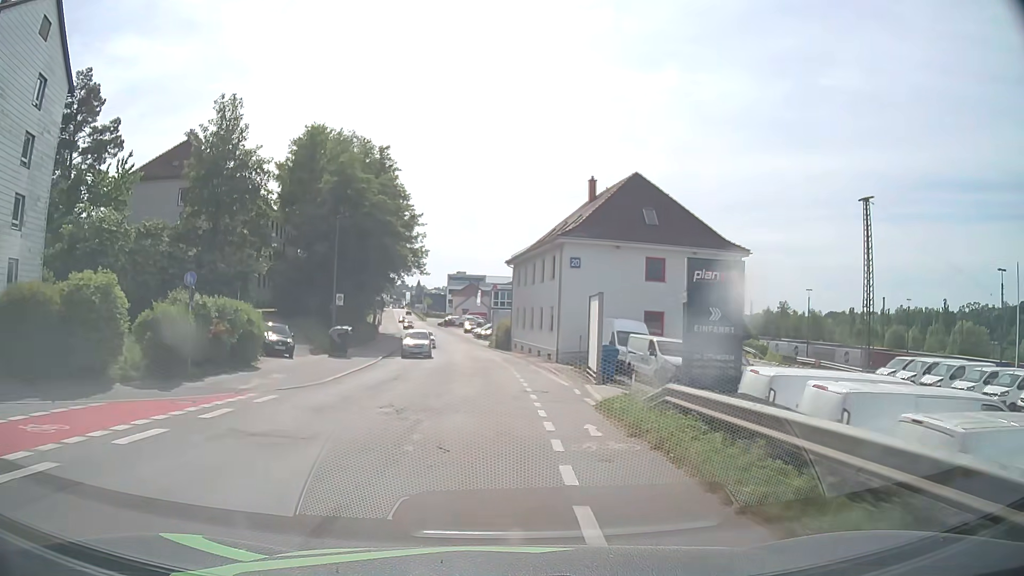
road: residential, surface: asphalt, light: Day
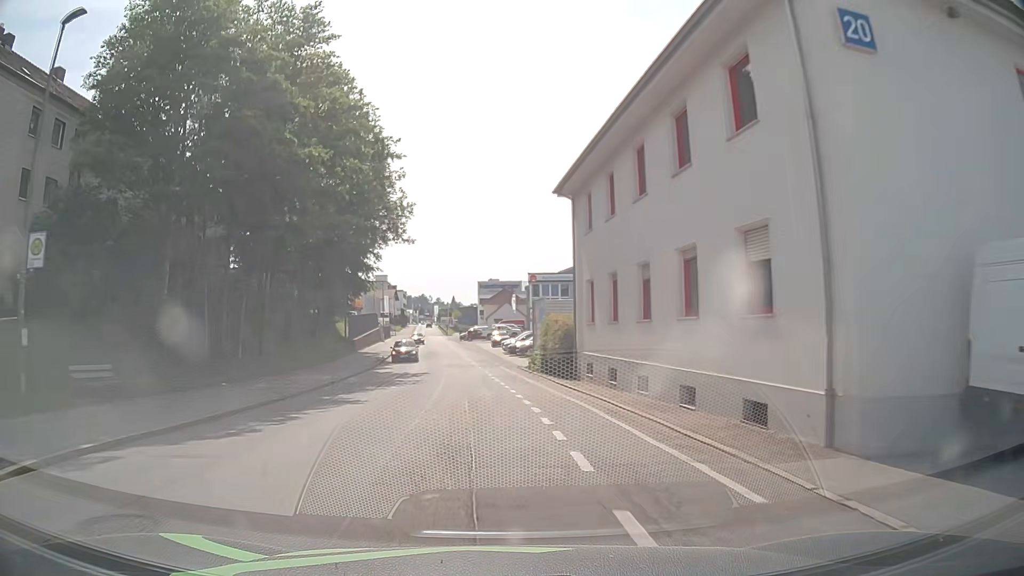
(-0.6, +30.4) m; -4°
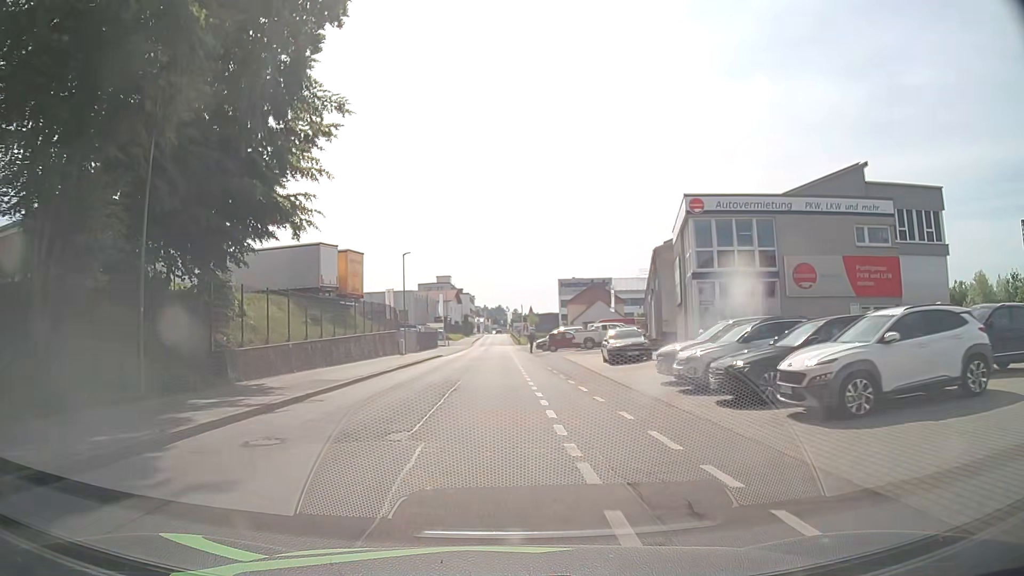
(-2.0, +37.4) m; -6°
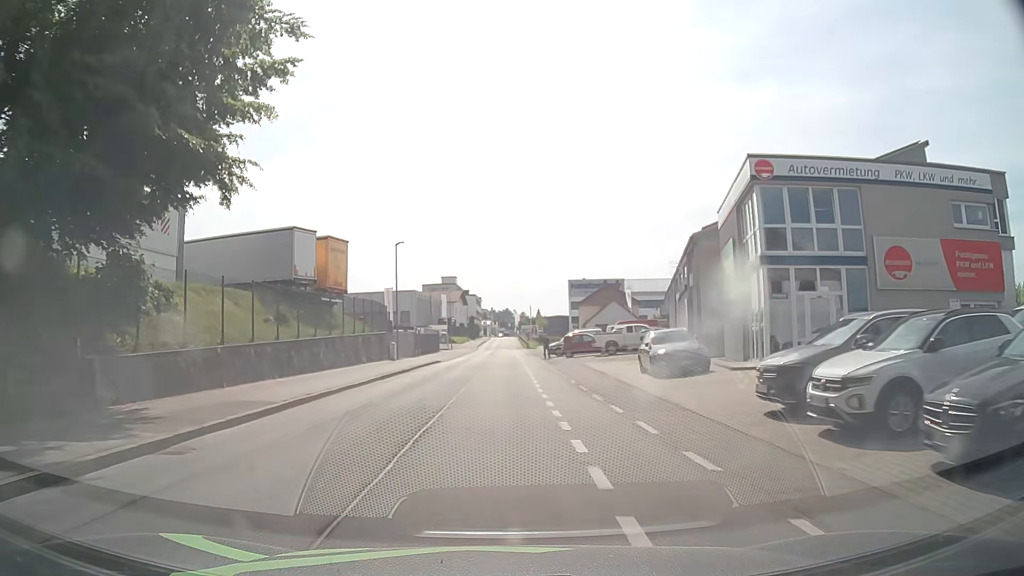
(-0.1, +7.3) m; -1°
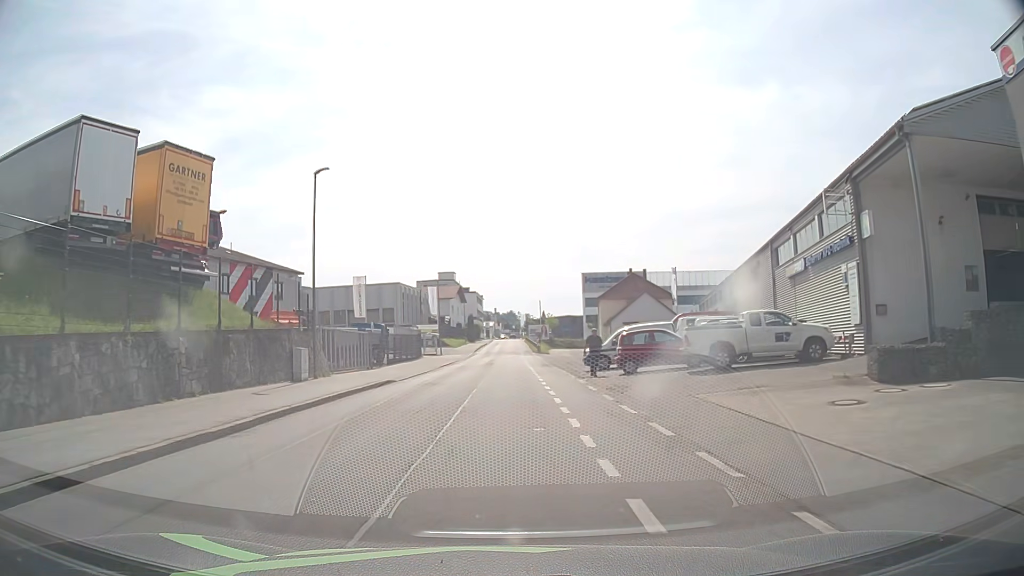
(-0.1, +21.0) m; -1°
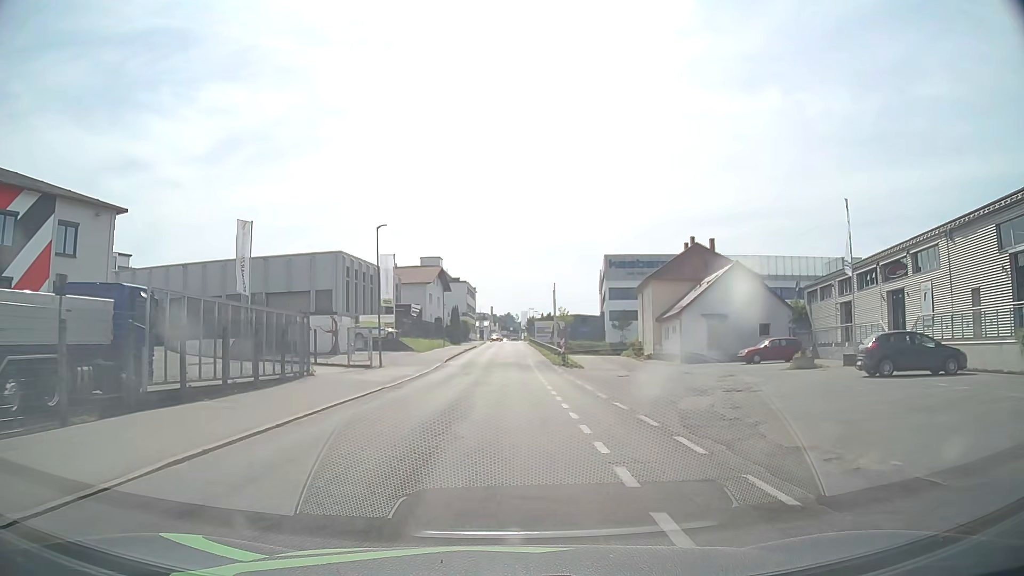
(+0.2, +34.6) m; 0°
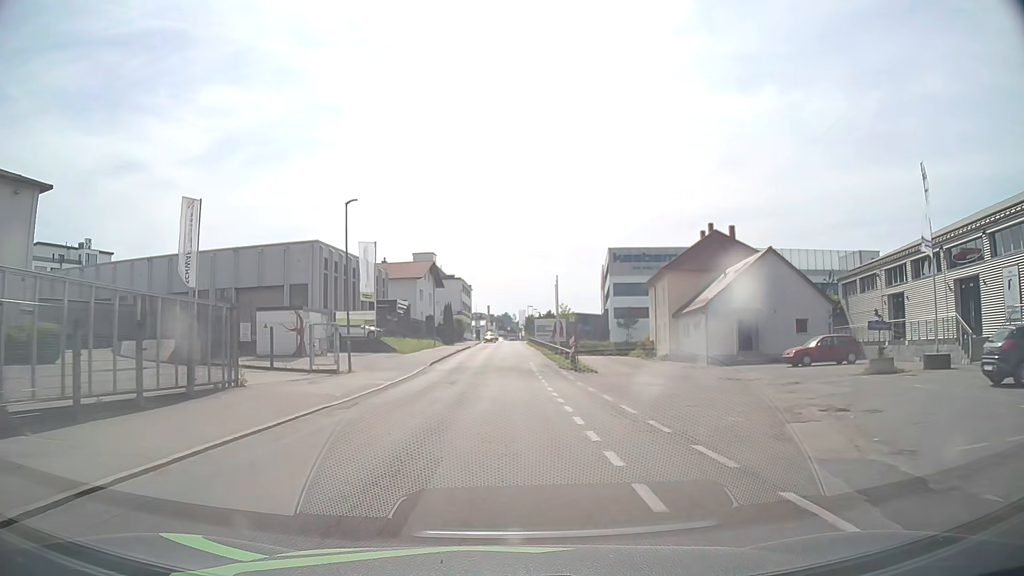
(0.0, +7.2) m; 0°
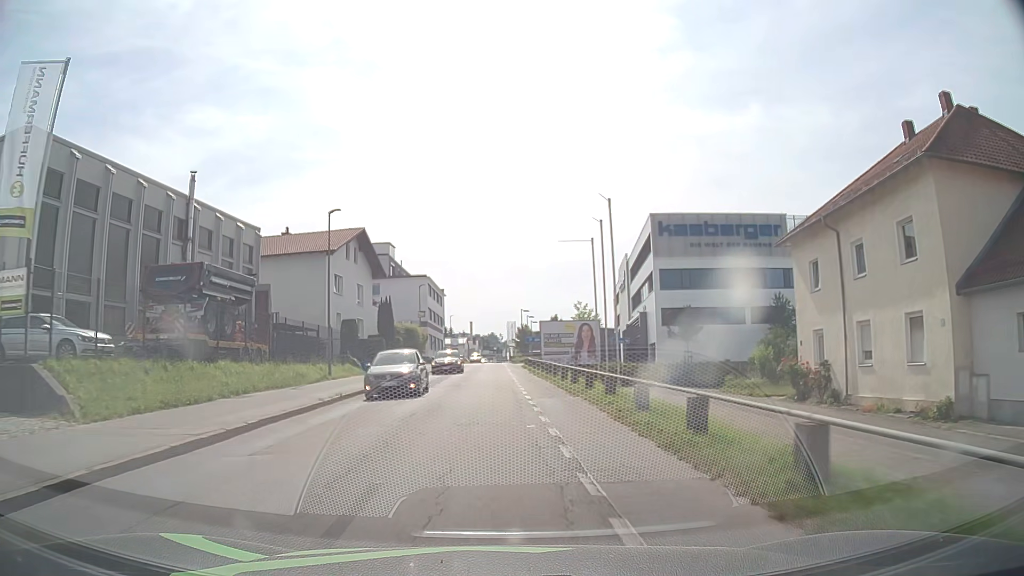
(+0.4, +37.7) m; +1°
(0, +10) (0, +20) (0, +30) (-1, +40) (-1, +50) (-1, +60) (-1, +70) (-1, +80) (-1, +90) (-1, +100) m
